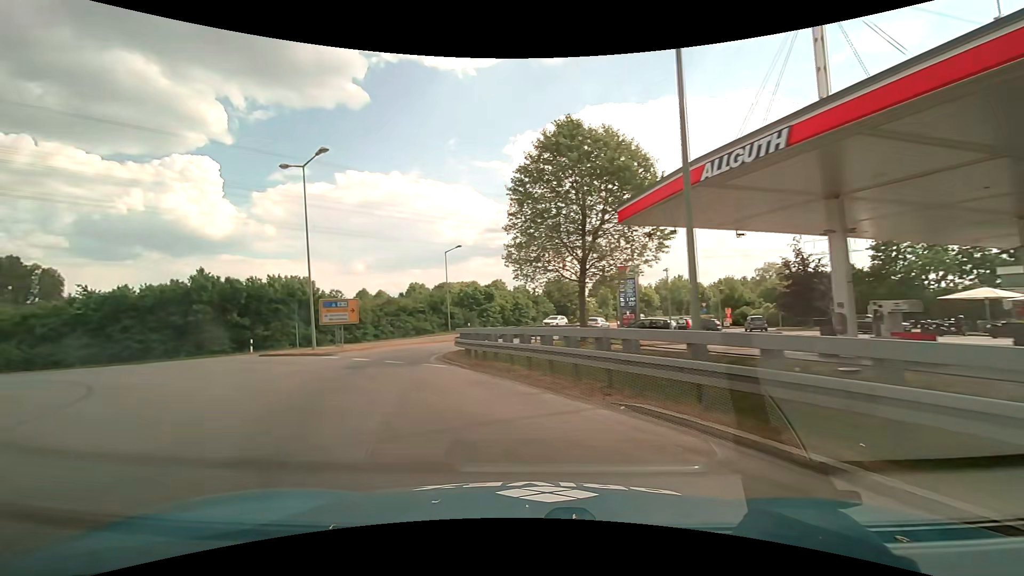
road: primary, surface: asphalt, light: Day
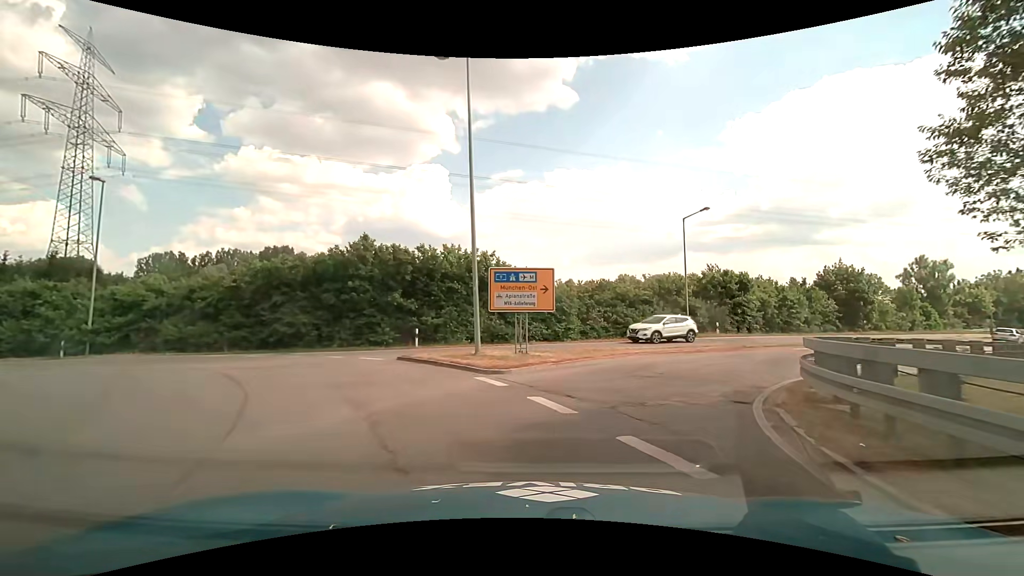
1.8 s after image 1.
(-3.7, +13.5) m; -25°
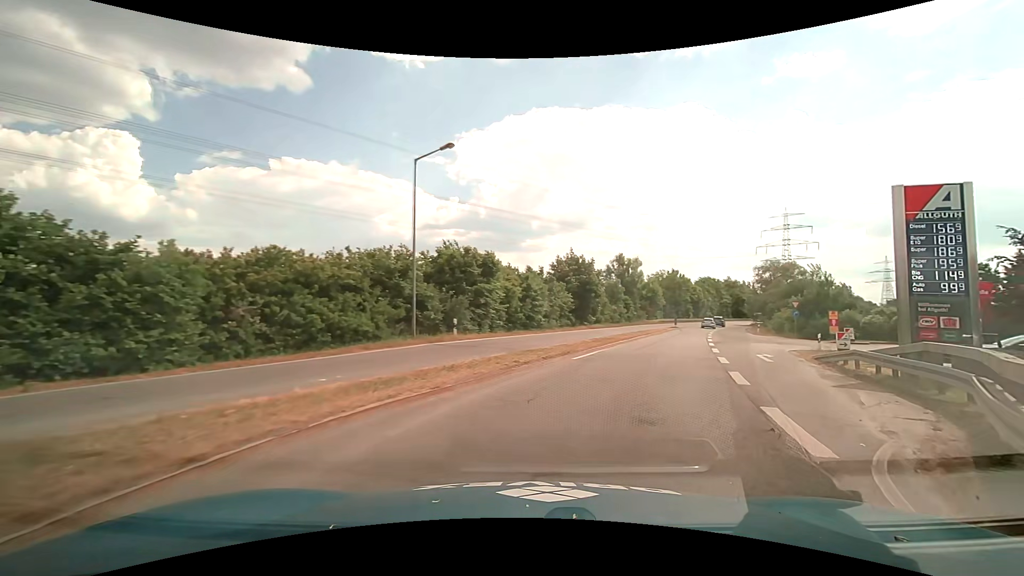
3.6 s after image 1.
(+3.1, +13.7) m; +29°
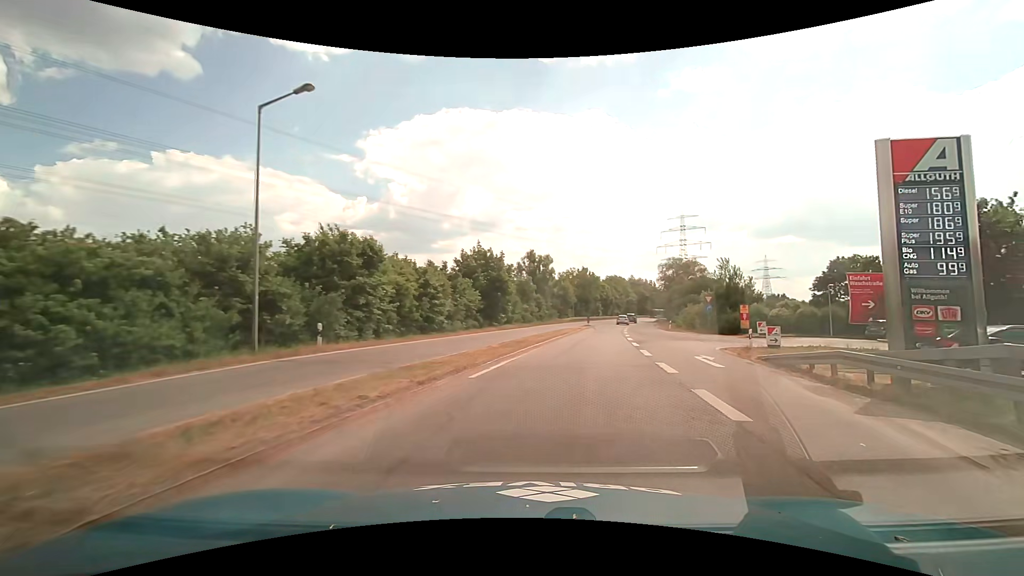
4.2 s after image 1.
(+0.5, +5.2) m; +10°
